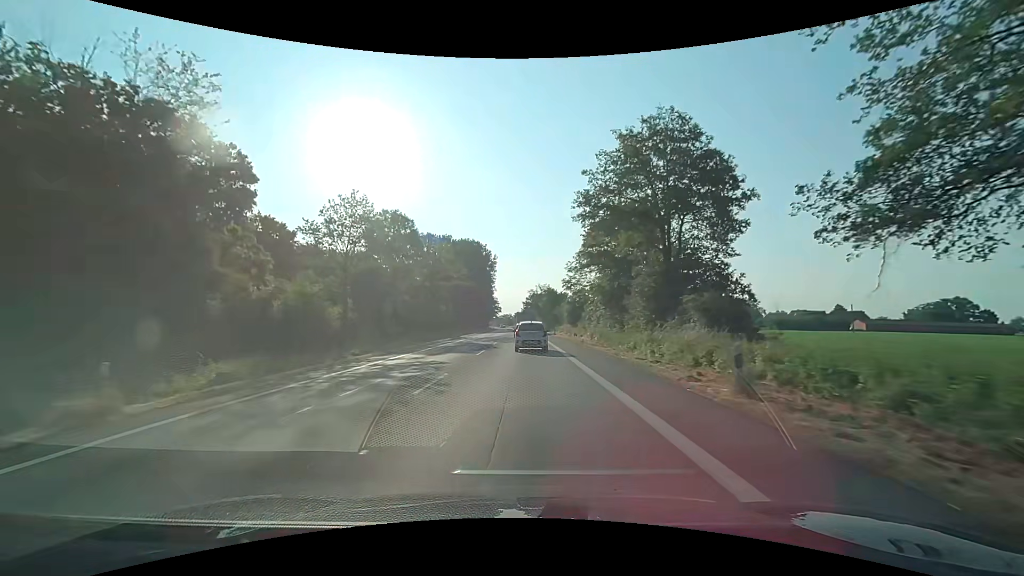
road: primary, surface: asphalt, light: Day
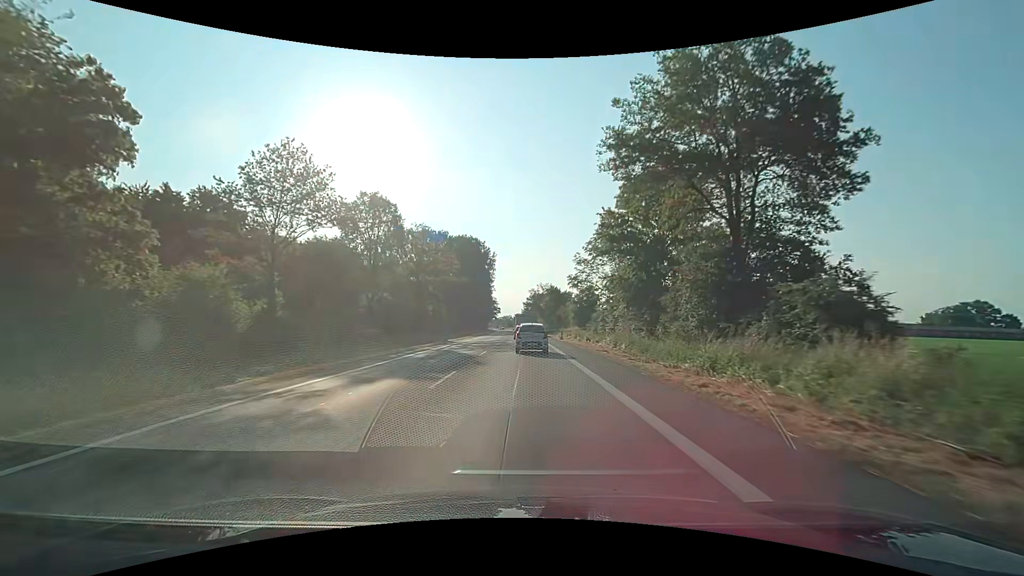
(0.0, +10.7) m; 0°
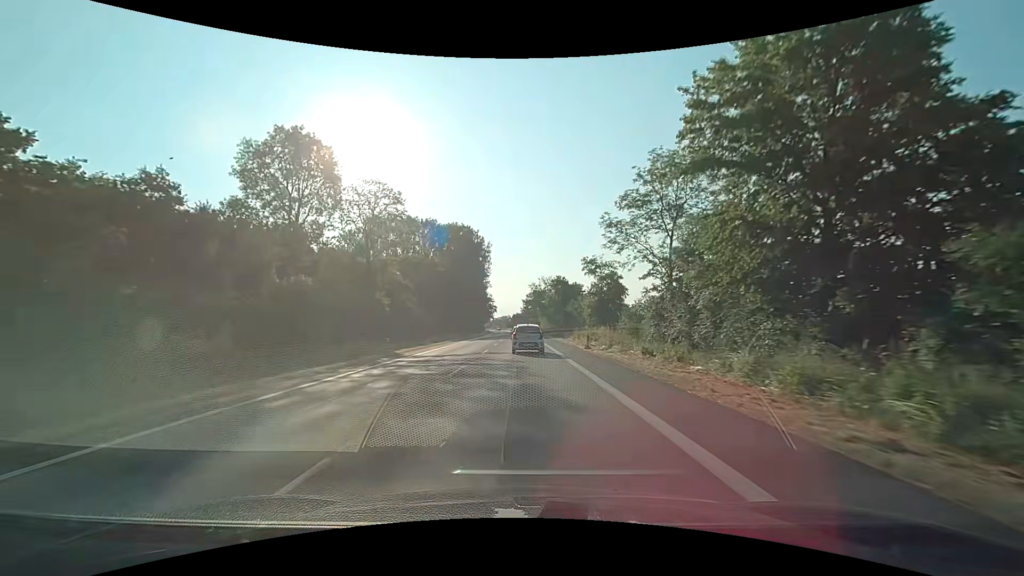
(0.0, +21.6) m; 0°
(0, +10) (0, +20) (0, +30) (0, +40) (-1, +50) (-1, +60) (-1, +70) (-1, +80) (-2, +90) (-2, +100) m
